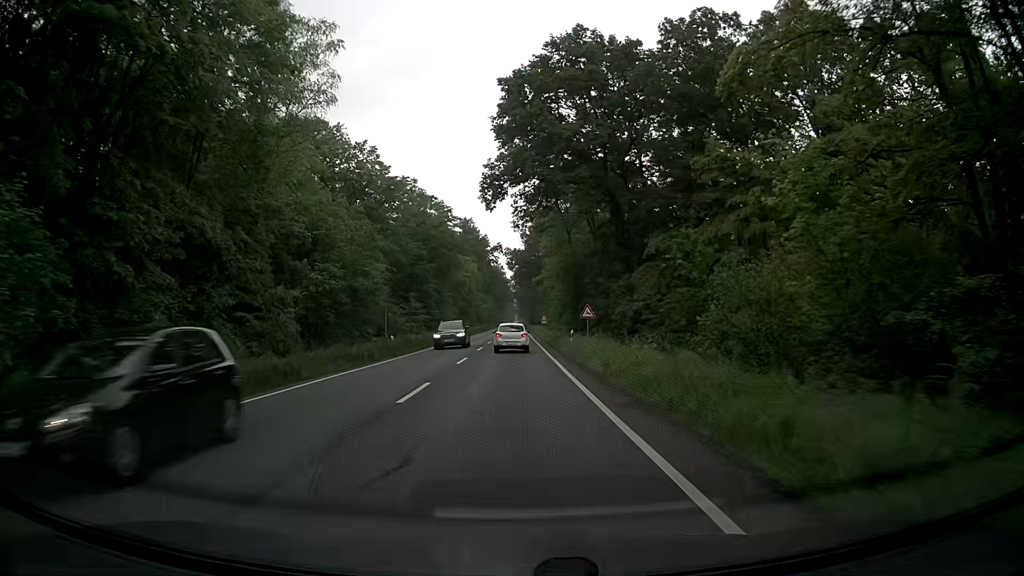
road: primary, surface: asphalt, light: Day
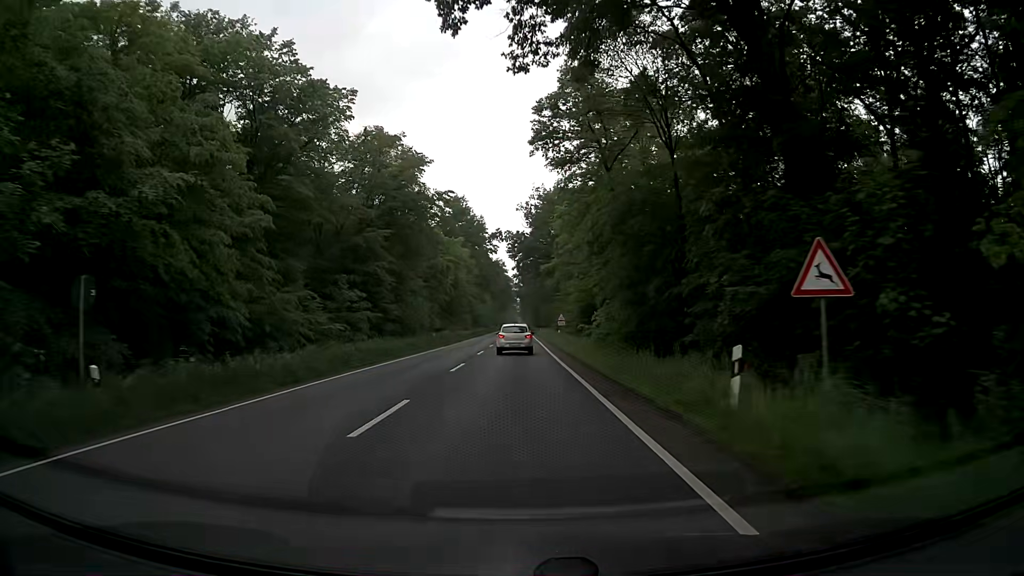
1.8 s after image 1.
(-0.1, +28.0) m; 0°
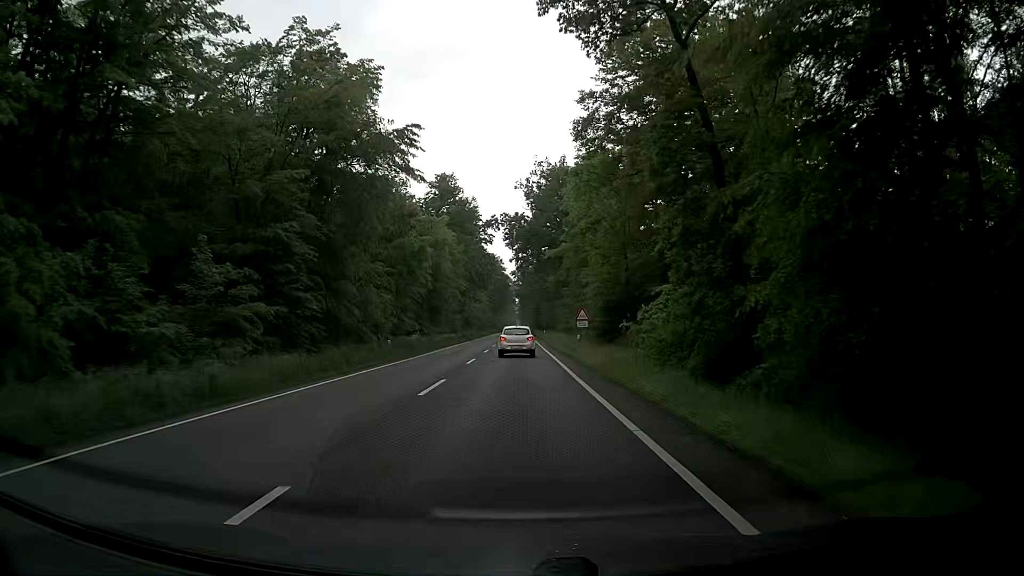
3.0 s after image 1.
(0.0, +18.8) m; +1°
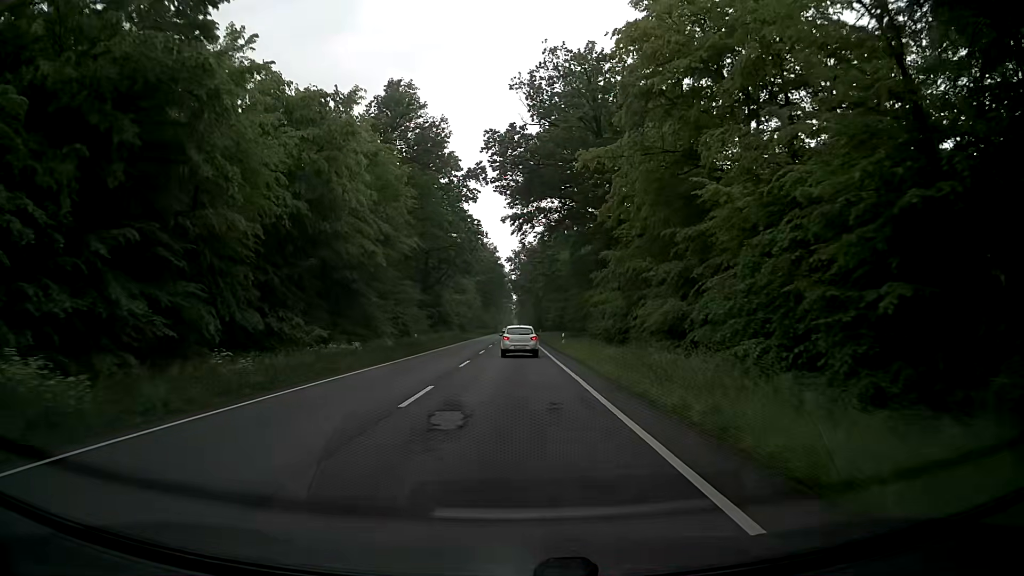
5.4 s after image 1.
(-0.3, +38.6) m; 0°
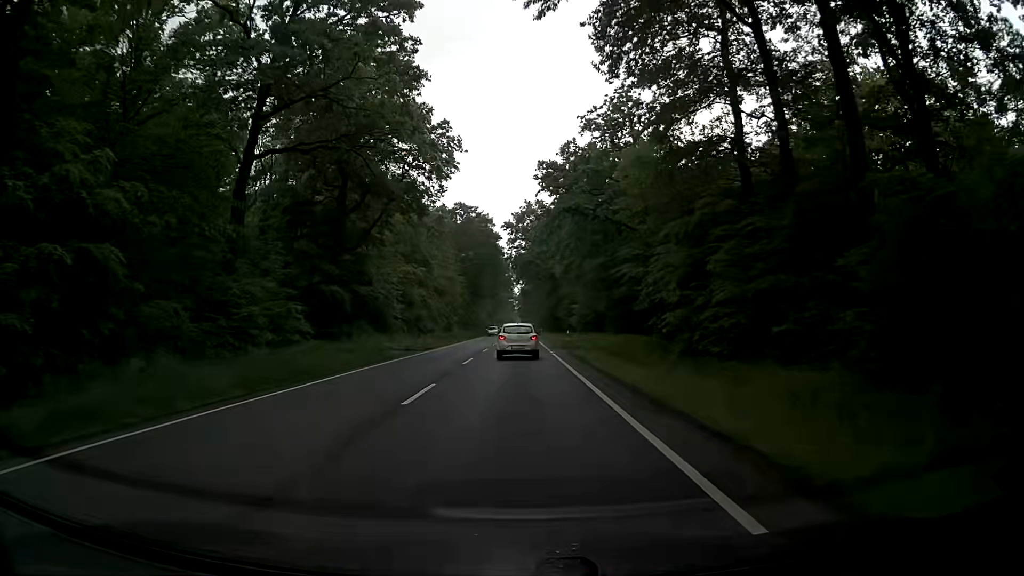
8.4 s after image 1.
(-0.9, +48.2) m; -2°
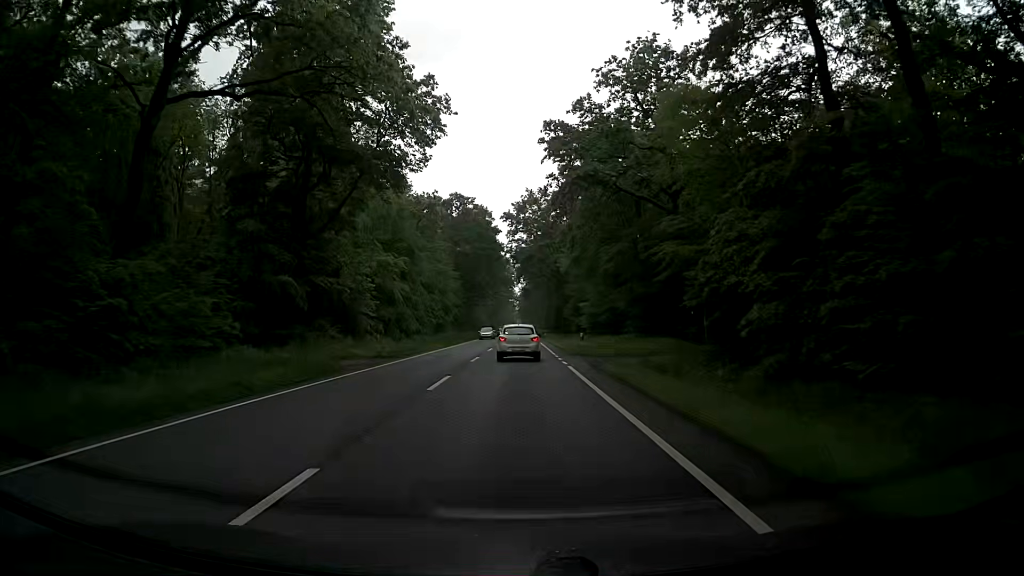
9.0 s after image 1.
(+0.1, +9.3) m; +1°
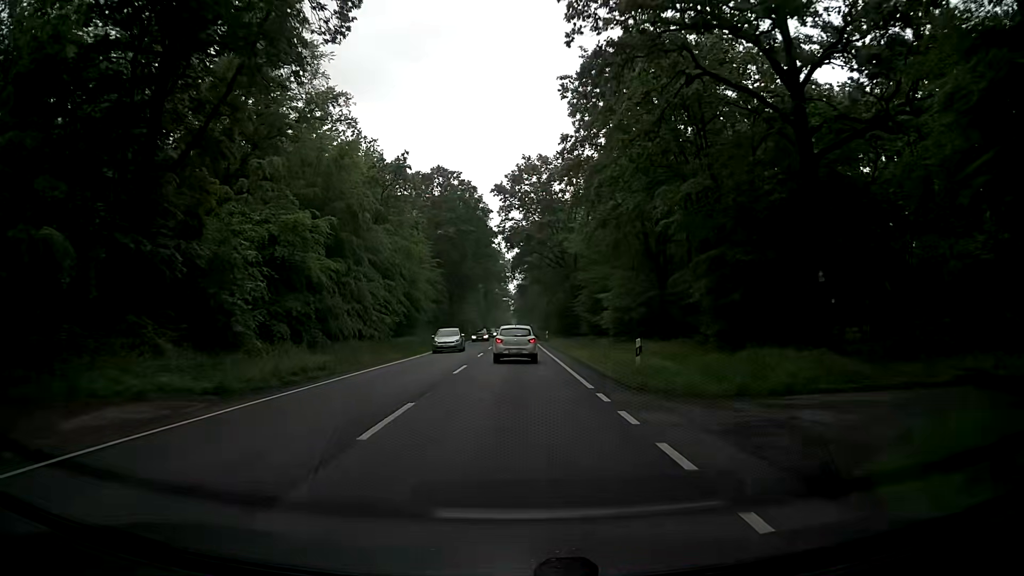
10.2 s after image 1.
(-0.1, +18.2) m; +1°
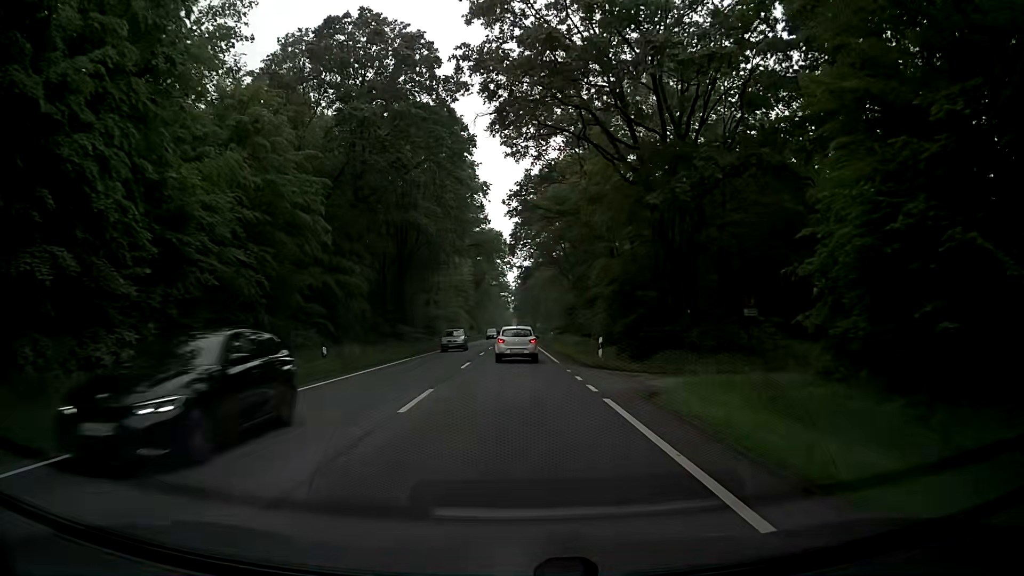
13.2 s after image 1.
(-0.8, +45.7) m; -1°
(0, +10) (0, +20) (0, +30) (0, +40) (0, +50) (0, +60) (+1, +70) (+1, +80) (+1, +90) (+1, +100) m
